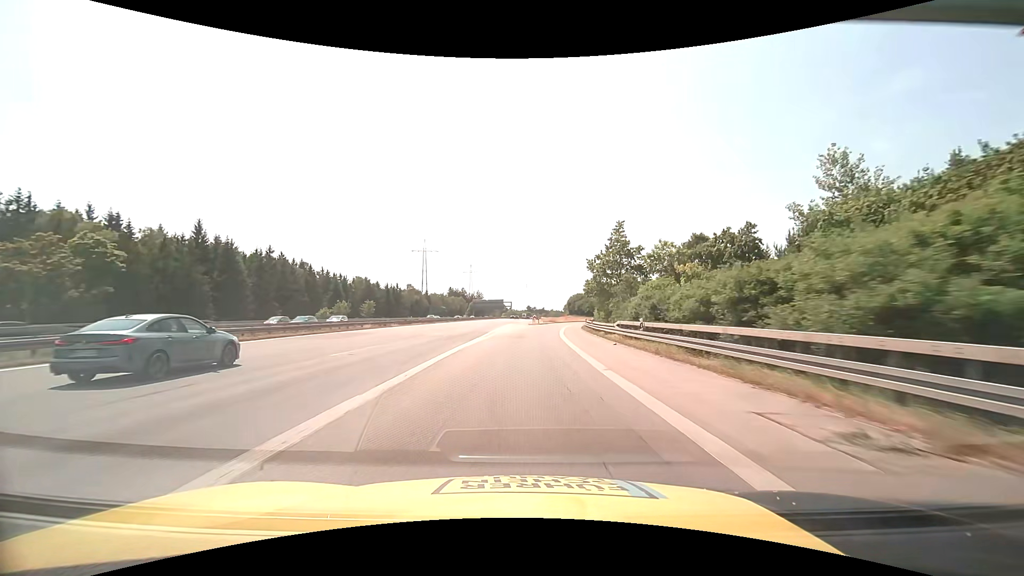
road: motorway_link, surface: asphalt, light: Day
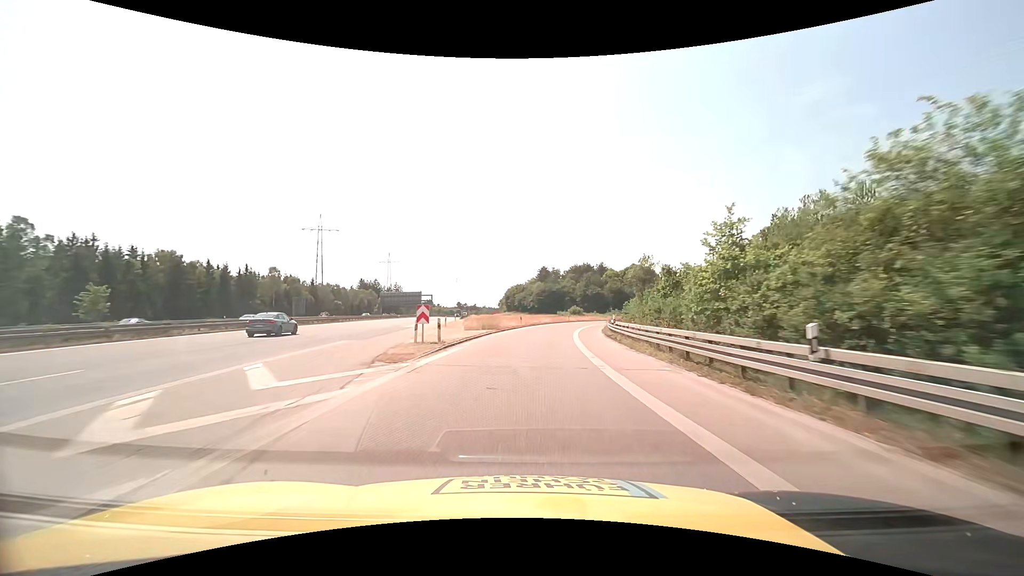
(+2.8, +62.7) m; +7°
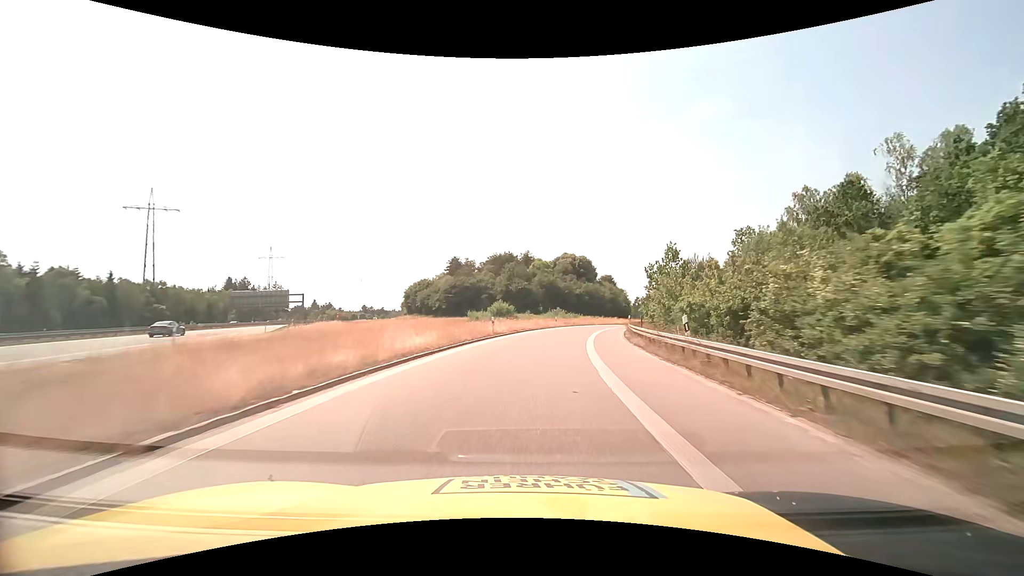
(+3.6, +45.5) m; +10°
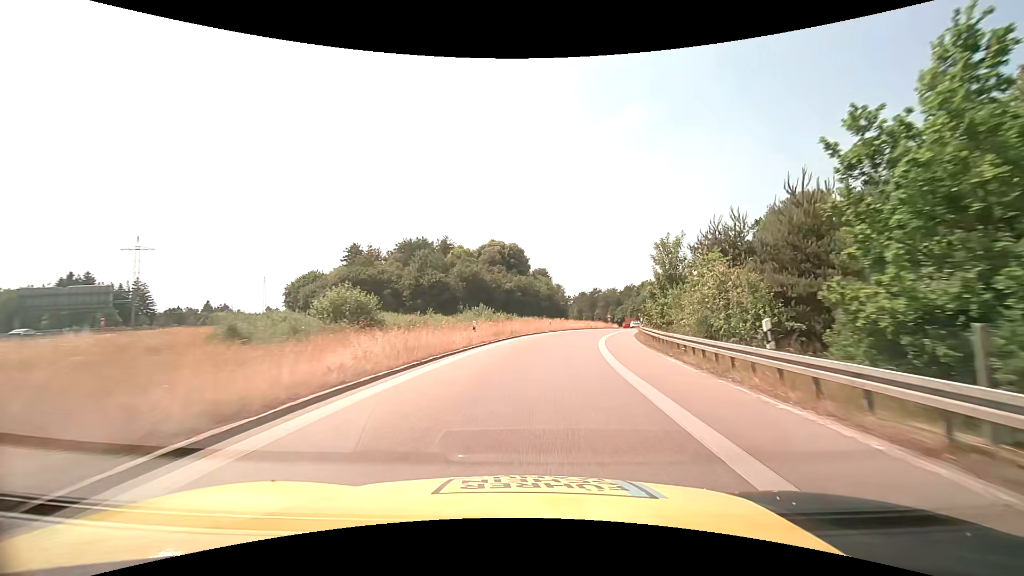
(+2.2, +31.6) m; +8°
(0, +10) (+1, +20) (+2, +30) (+4, +40) (+6, +49) (+9, +59) (+12, +69) (+15, +78) (+18, +88) (+21, +97) m
